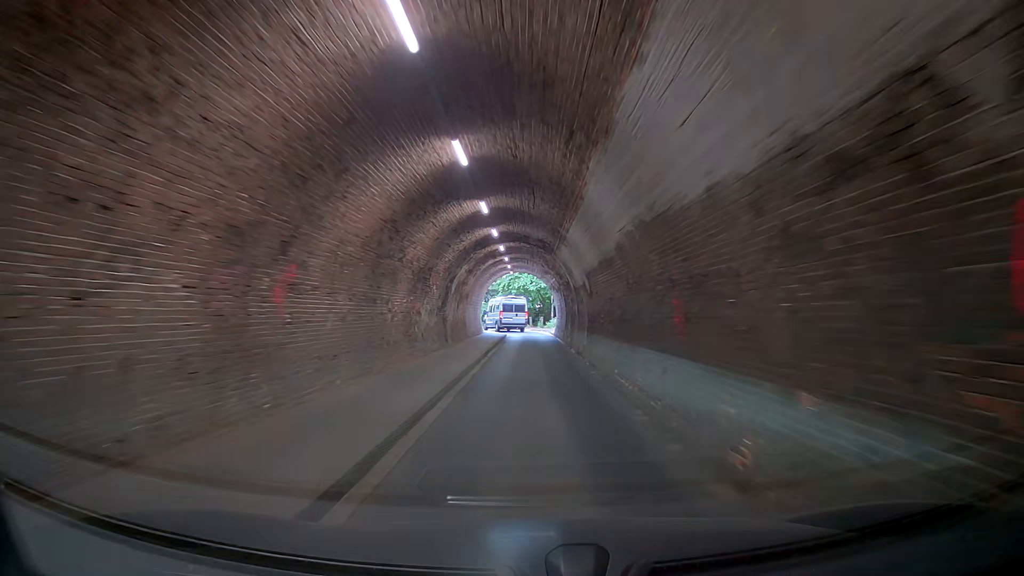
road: tertiary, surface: asphalt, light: Day
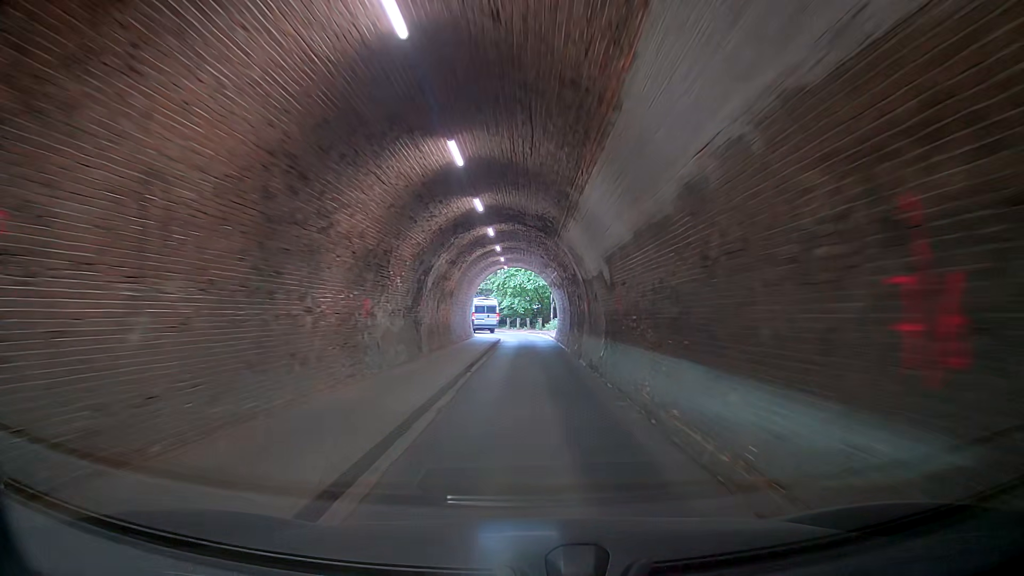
(0.0, +5.3) m; -1°
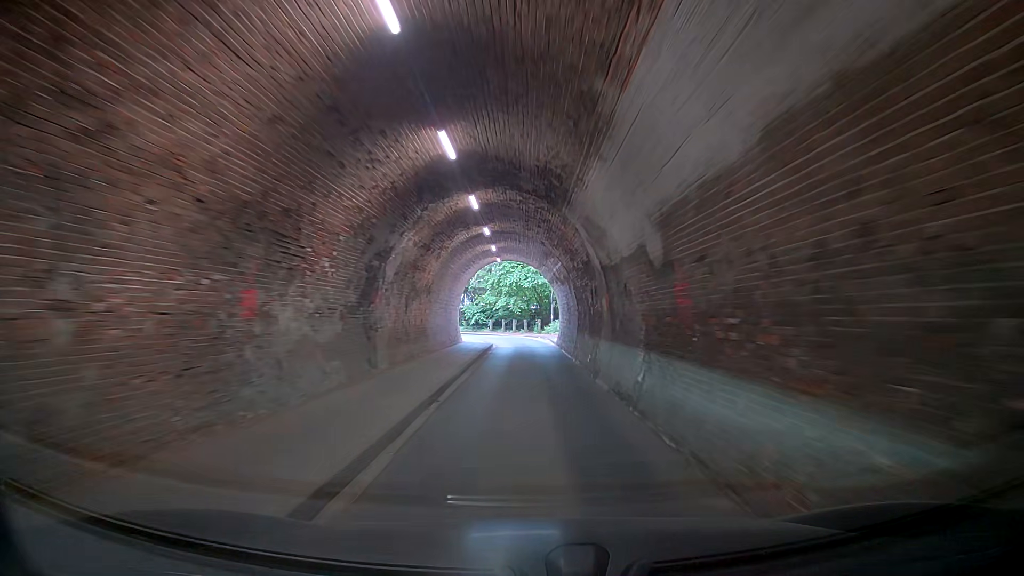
(0.0, +5.4) m; 0°
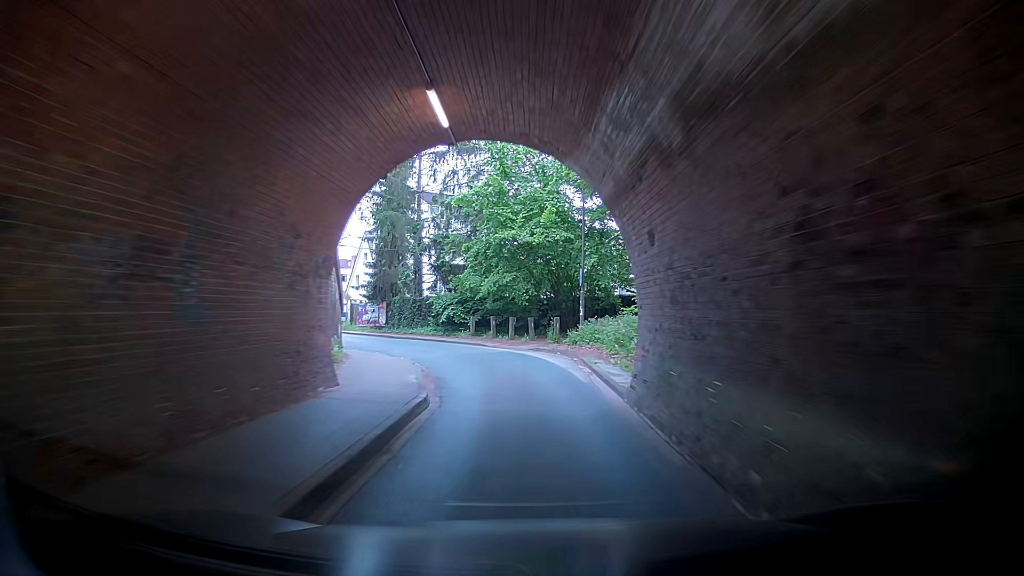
(-0.6, +21.2) m; -5°
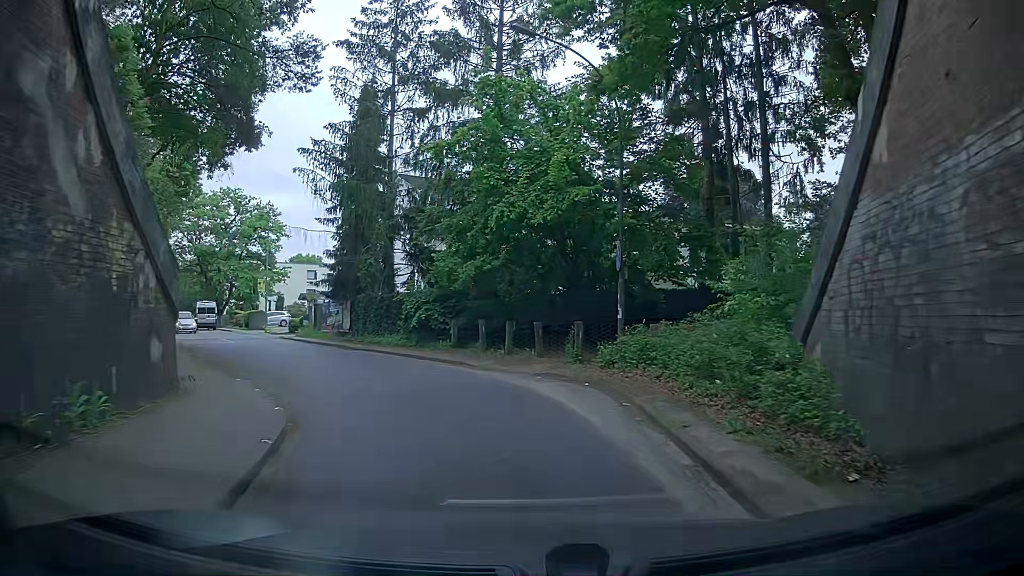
(+0.1, +8.9) m; +1°
